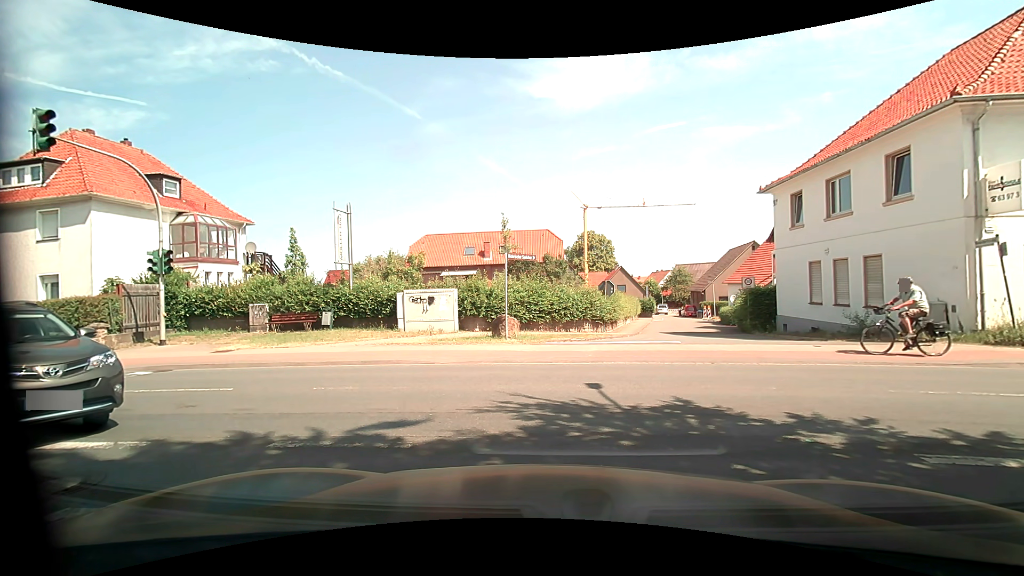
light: Day
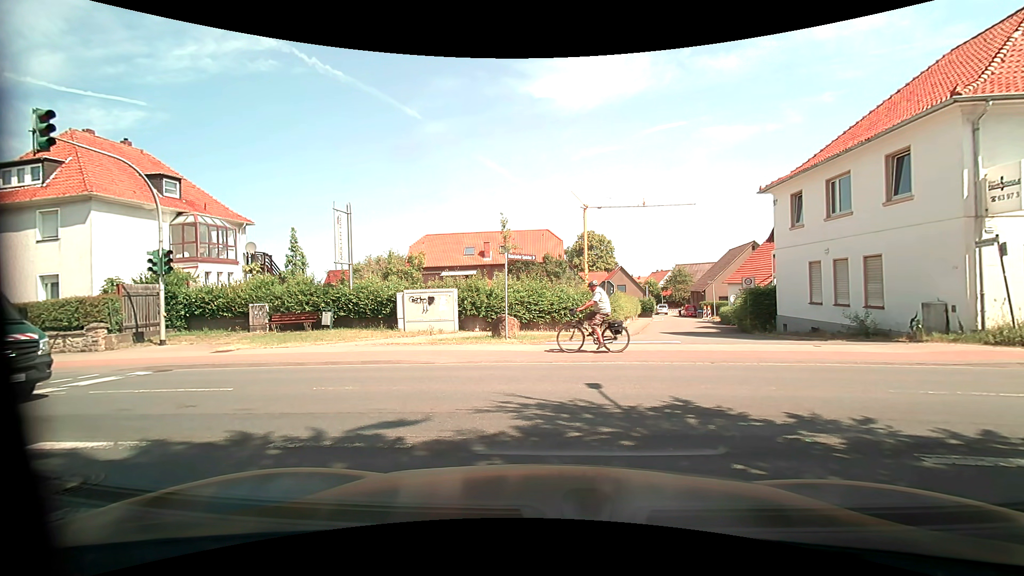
(0.0, 0.0) m; 0°
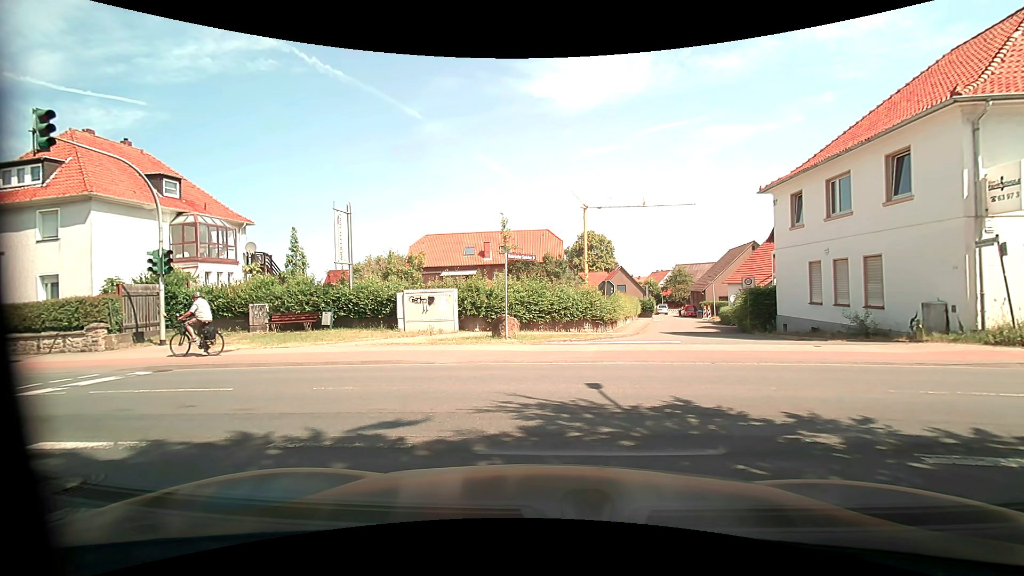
(0.0, 0.0) m; 0°
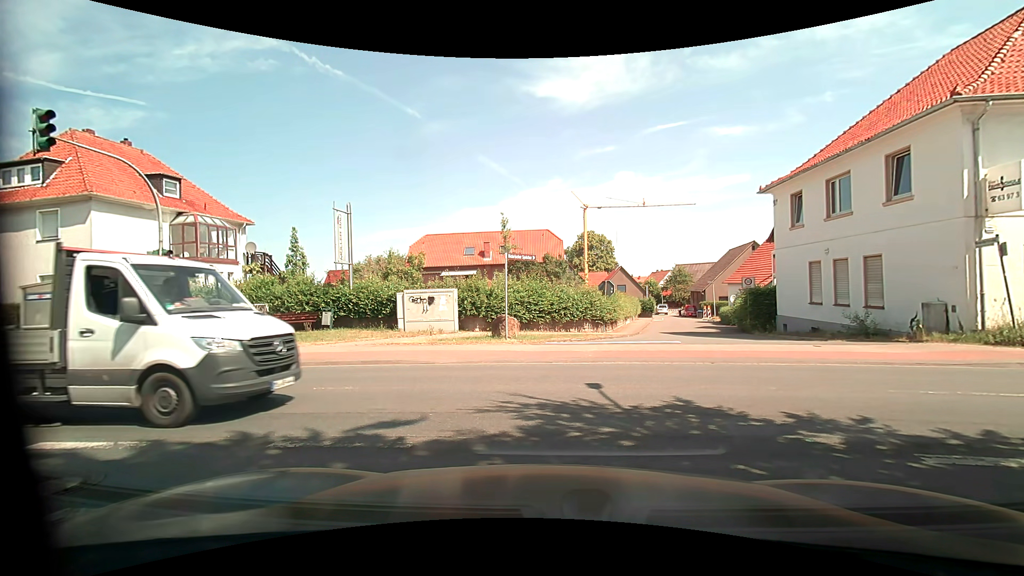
(0.0, 0.0) m; 0°
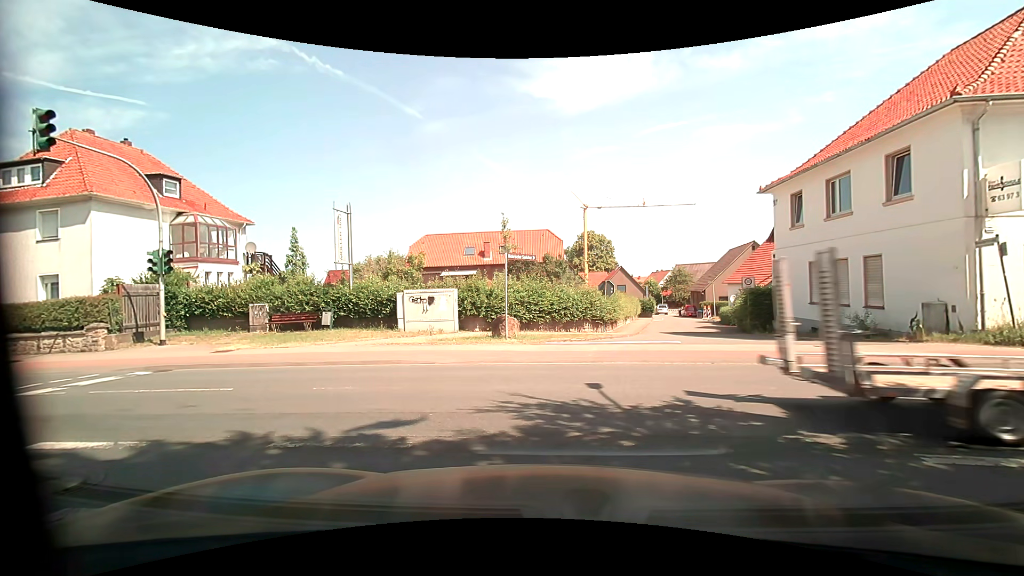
(0.0, 0.0) m; 0°
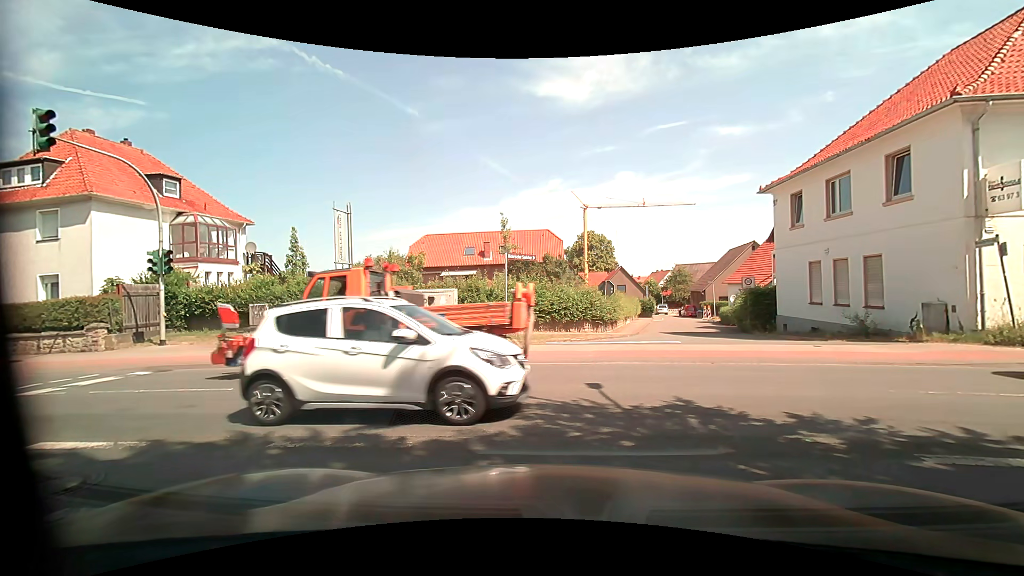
(0.0, 0.0) m; 0°
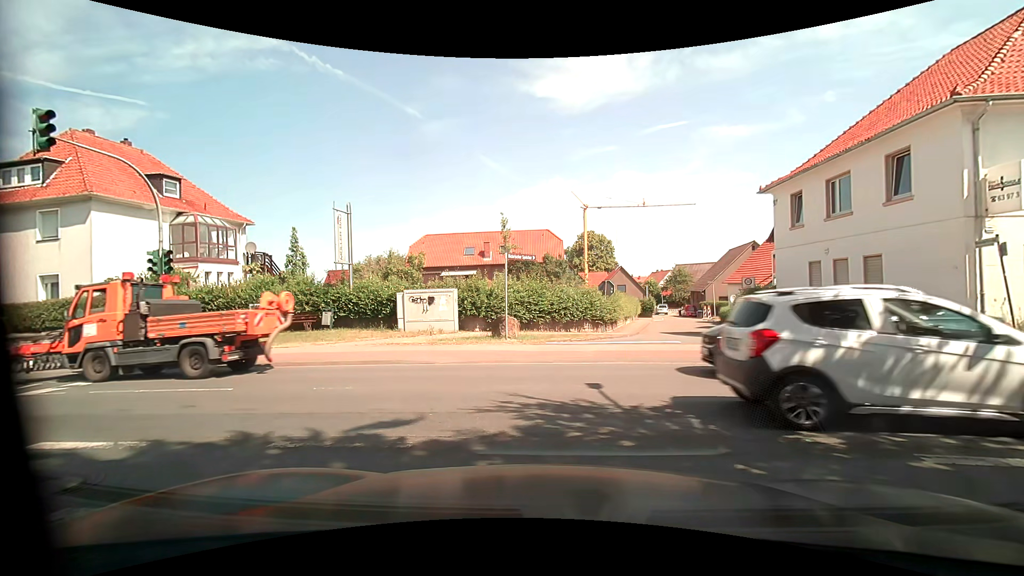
(0.0, 0.0) m; 0°
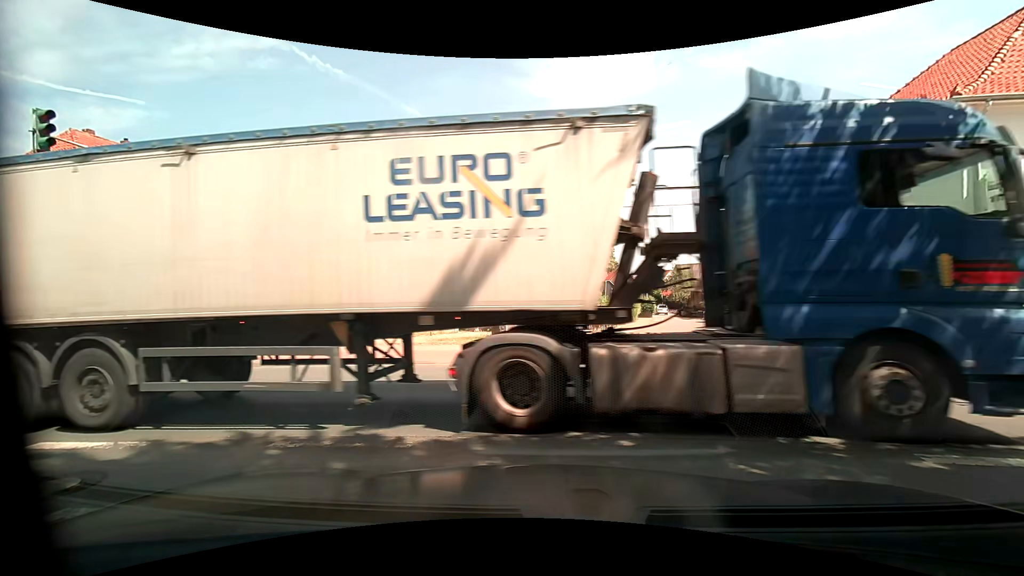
(0.0, 0.0) m; 0°
